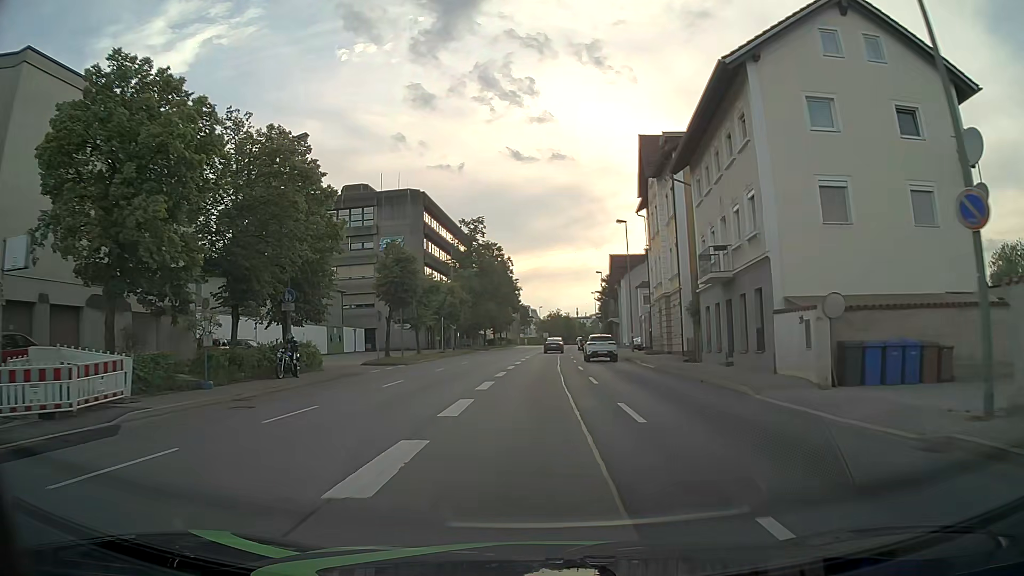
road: primary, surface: asphalt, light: Day
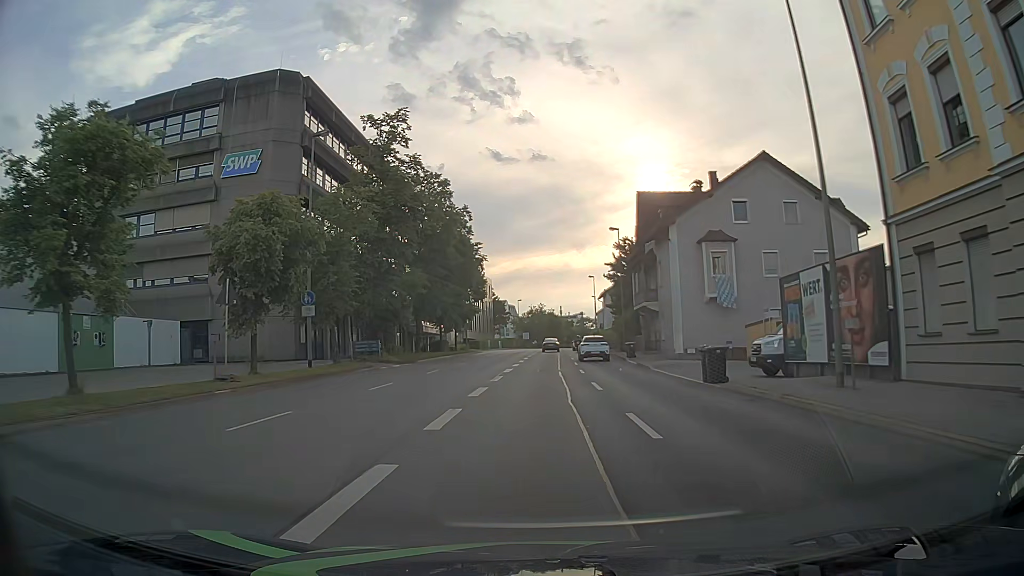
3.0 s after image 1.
(+0.5, +37.6) m; +2°
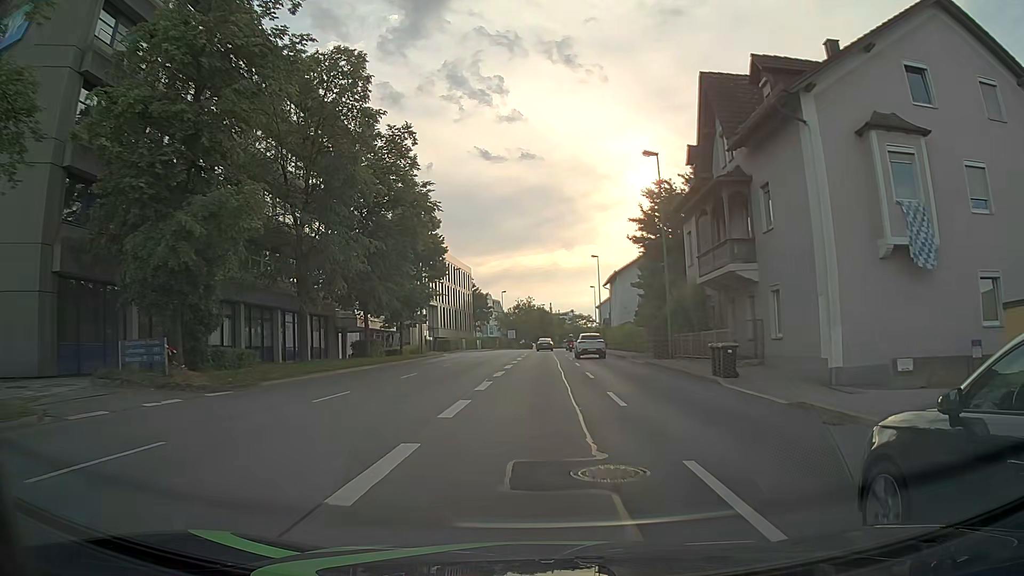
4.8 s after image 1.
(+0.2, +22.8) m; +1°
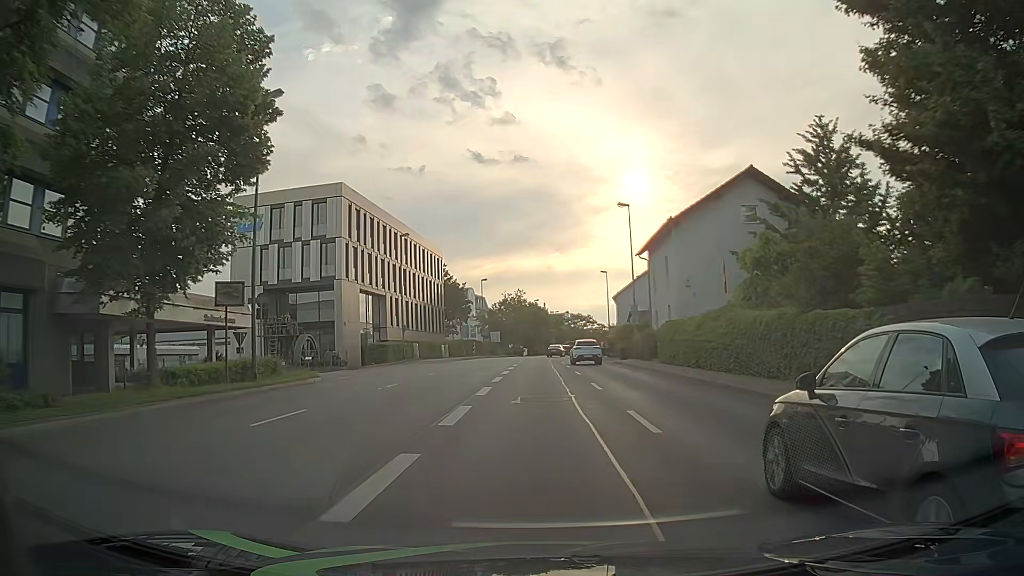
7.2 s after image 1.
(+0.2, +30.4) m; +1°
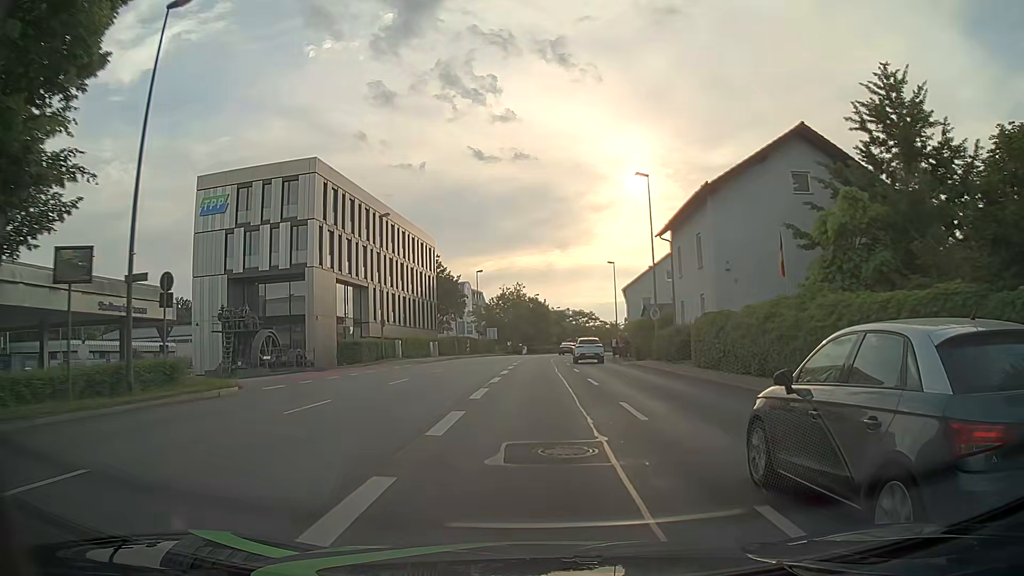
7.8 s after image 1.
(0.0, +7.6) m; 0°
